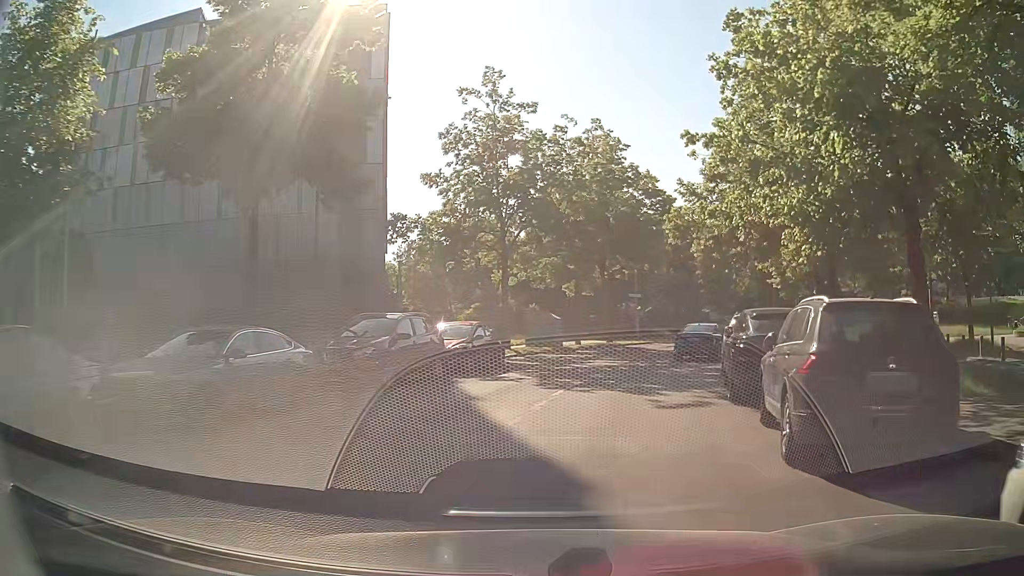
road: residential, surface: asphalt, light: Day
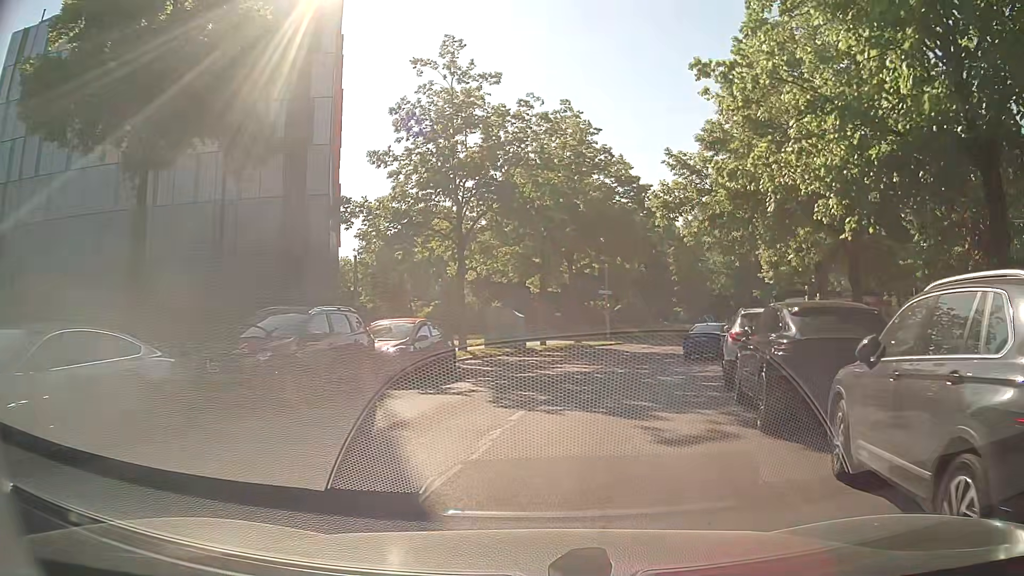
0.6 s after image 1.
(+0.1, +3.6) m; +4°
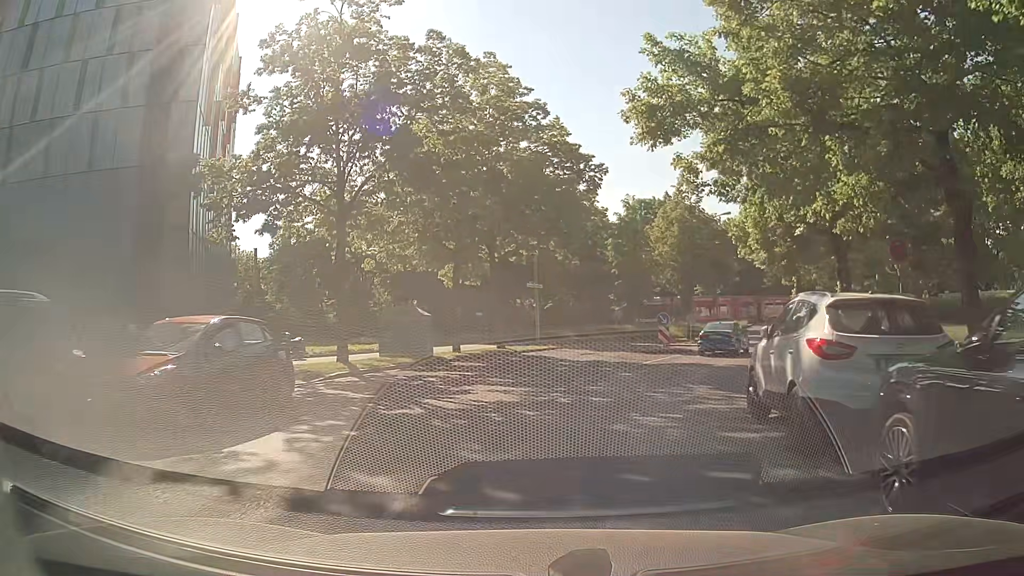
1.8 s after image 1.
(+0.4, +7.3) m; +6°
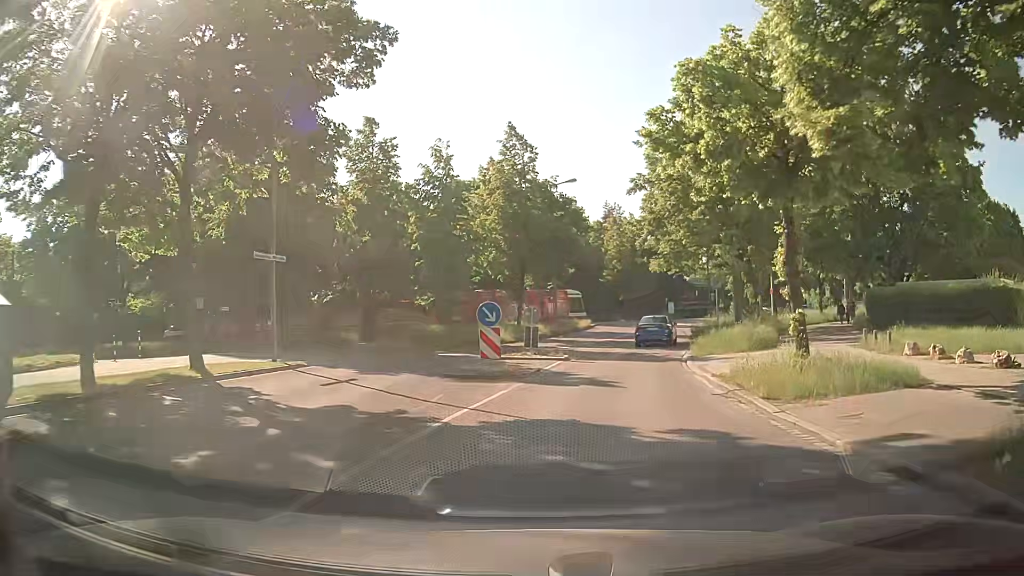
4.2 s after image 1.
(+1.9, +14.3) m; +15°
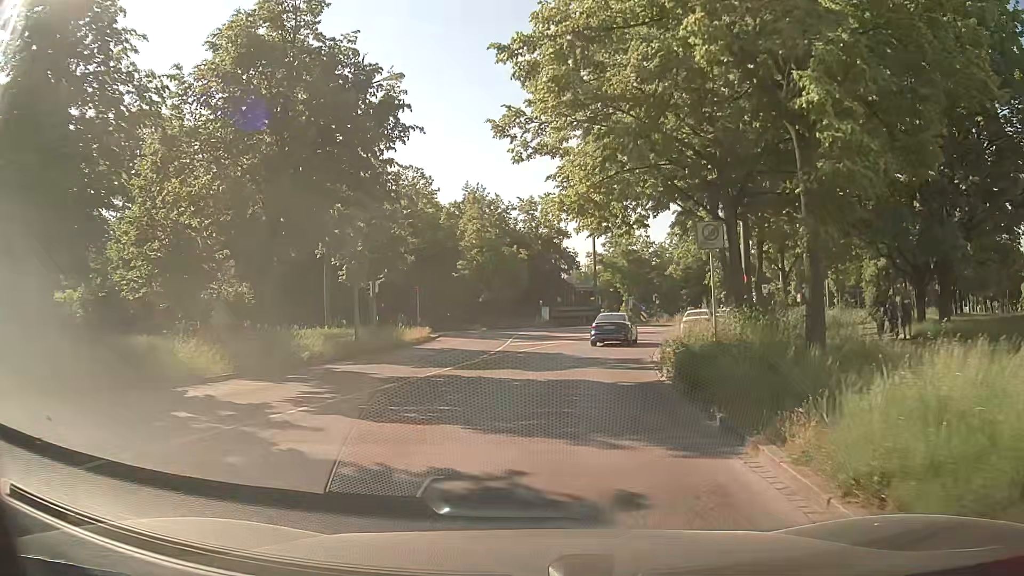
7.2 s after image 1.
(+2.8, +21.5) m; +12°
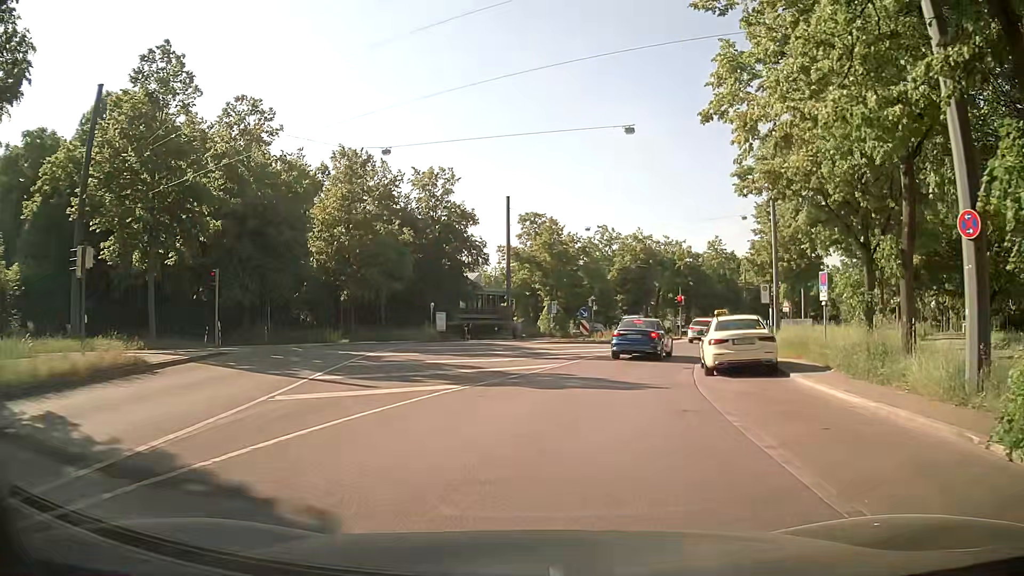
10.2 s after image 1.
(+1.4, +20.4) m; +7°
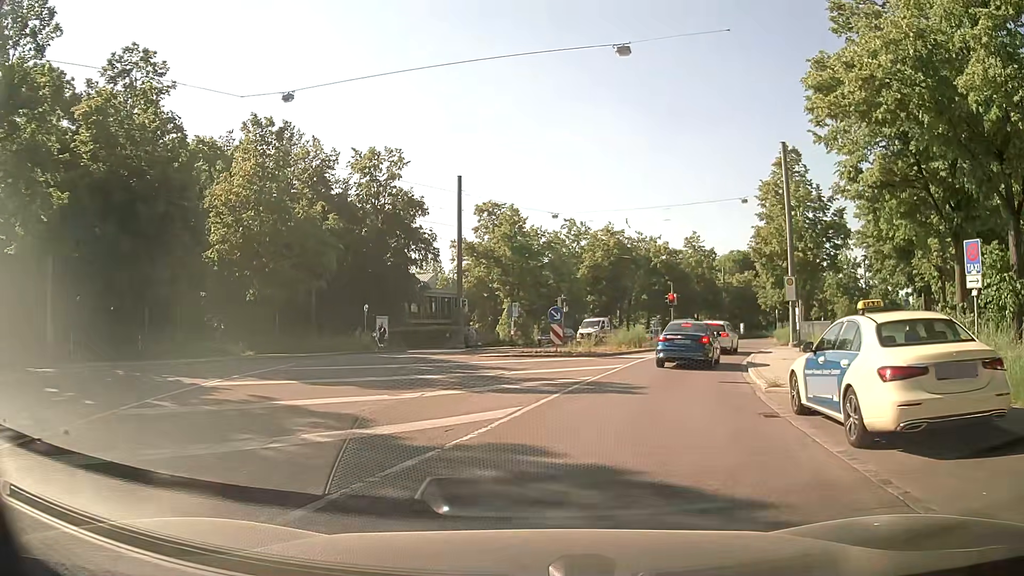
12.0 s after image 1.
(+0.4, +9.7) m; +5°
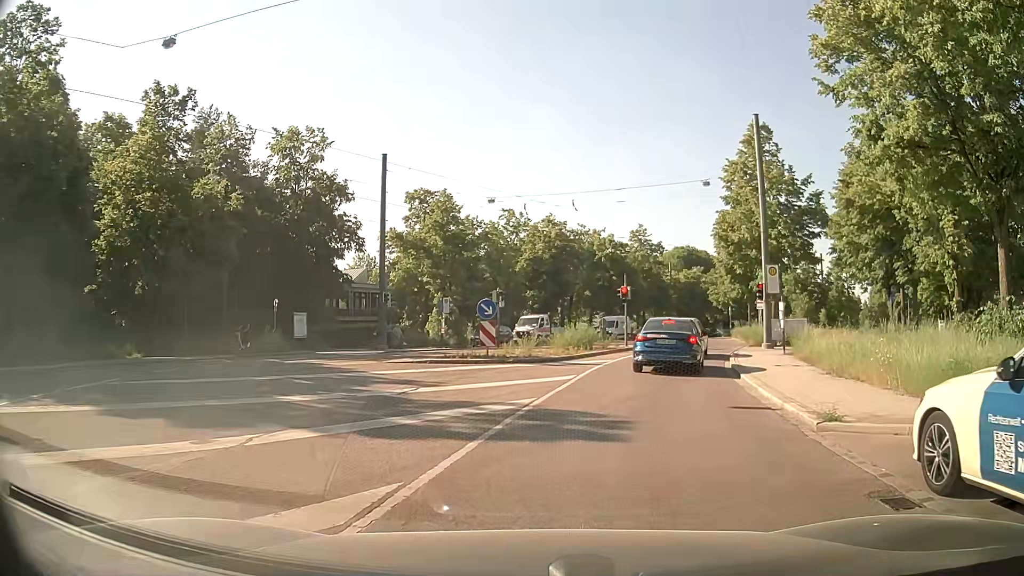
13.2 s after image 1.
(+0.1, +5.4) m; +5°
